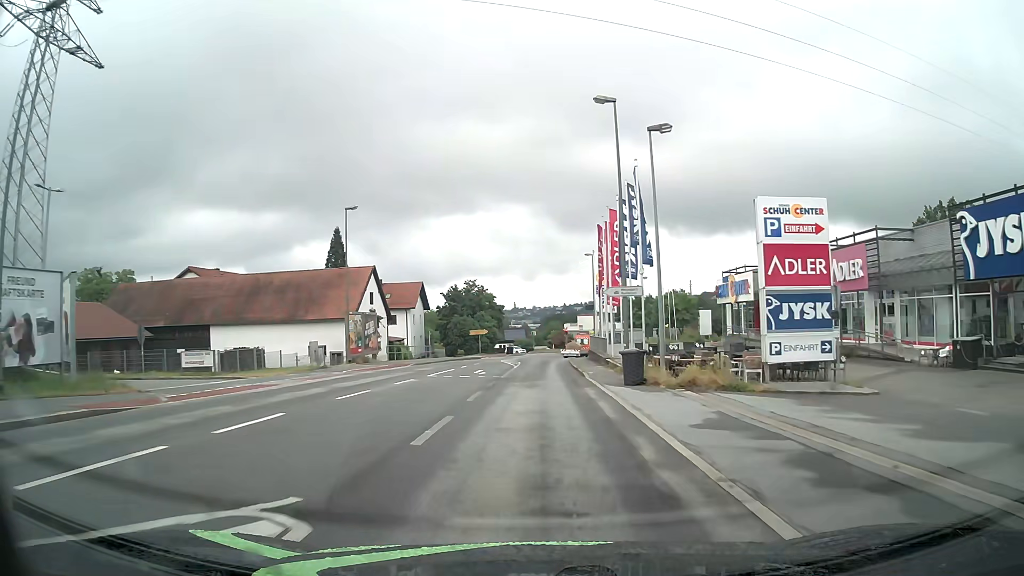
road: tertiary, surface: asphalt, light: Day
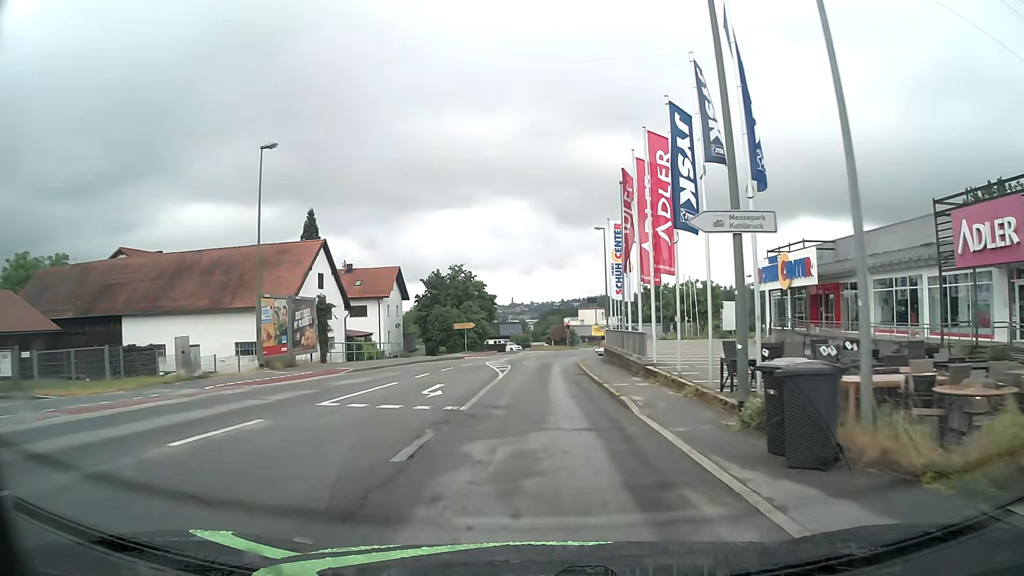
(+0.1, +13.6) m; 0°
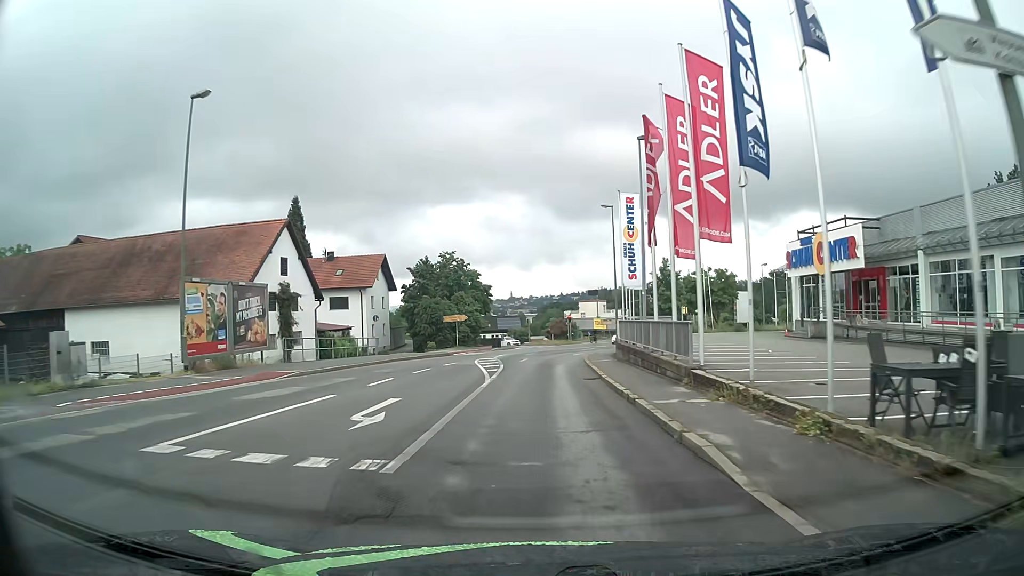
(0.0, +6.7) m; 0°
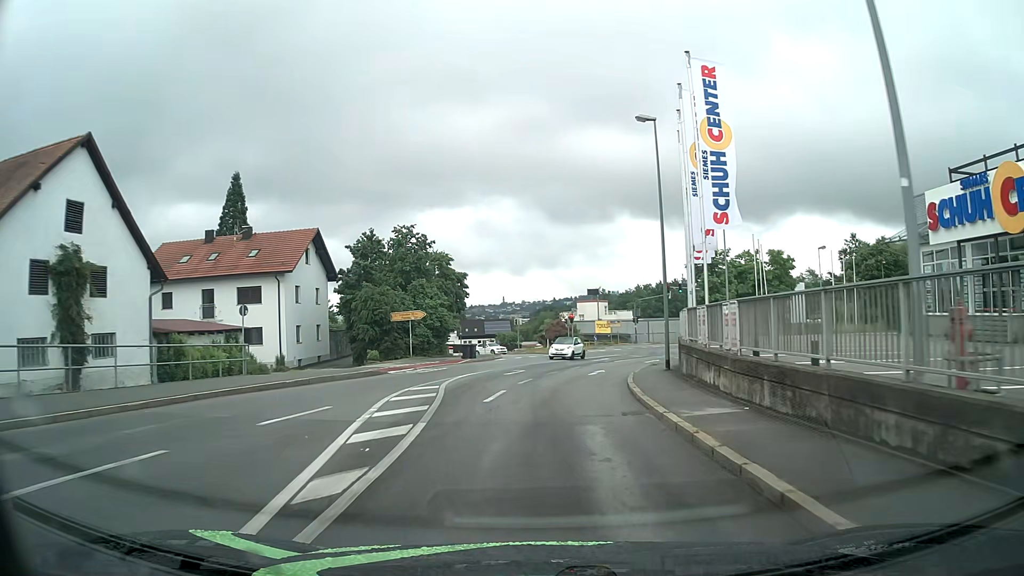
(+0.1, +19.5) m; +1°
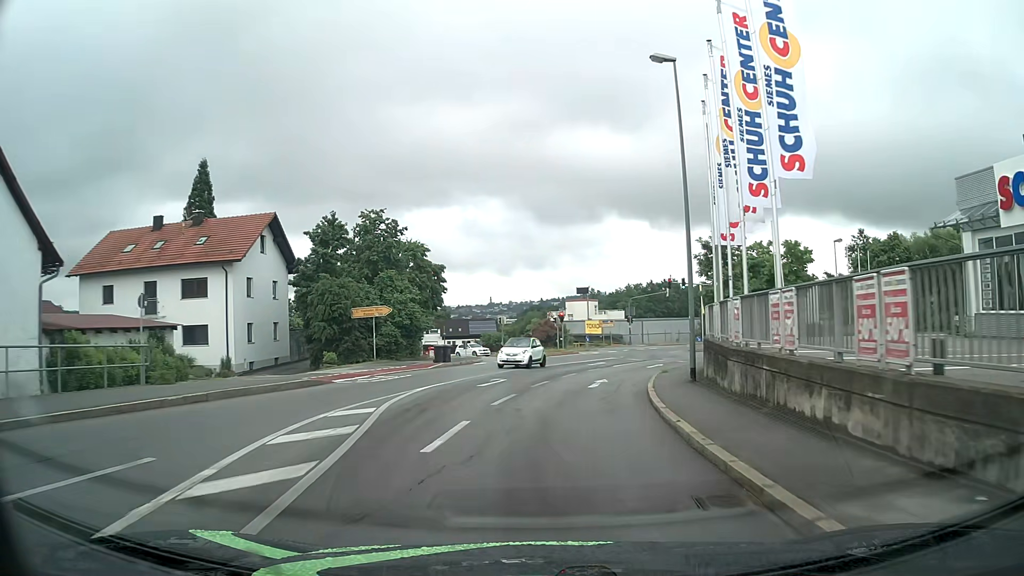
(+0.1, +6.3) m; +1°
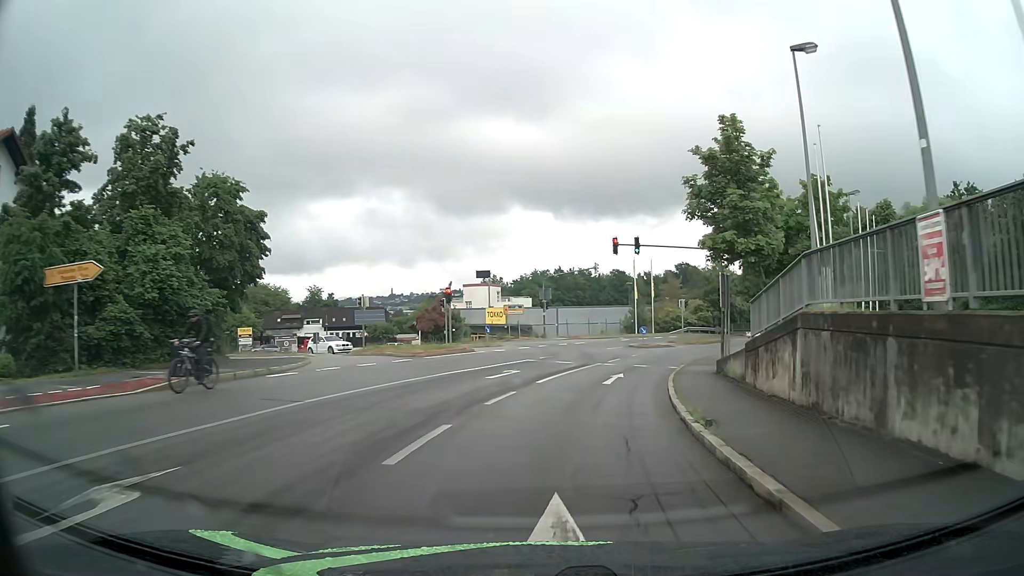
(+1.2, +19.0) m; +8°
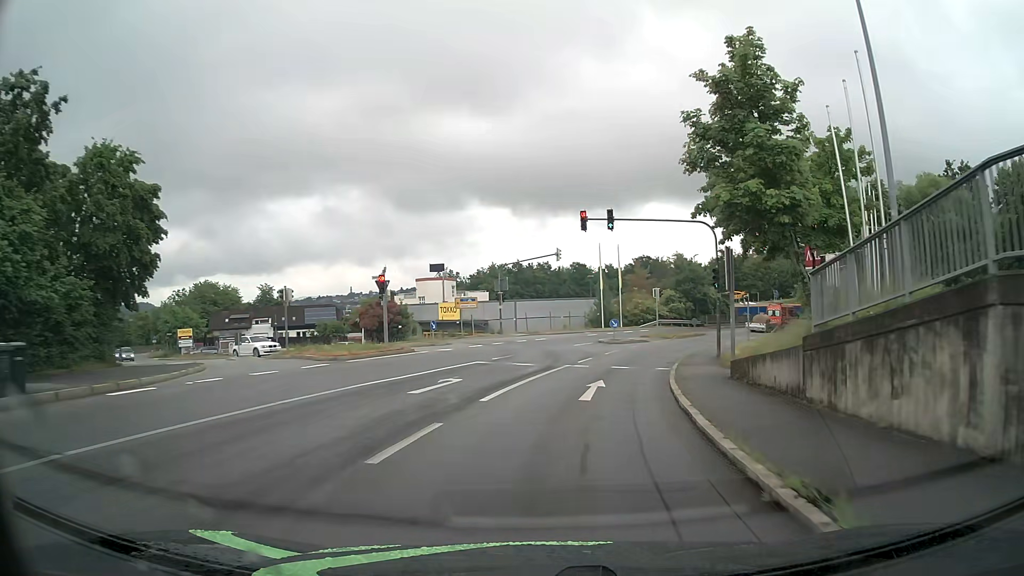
(+0.2, +6.4) m; +3°
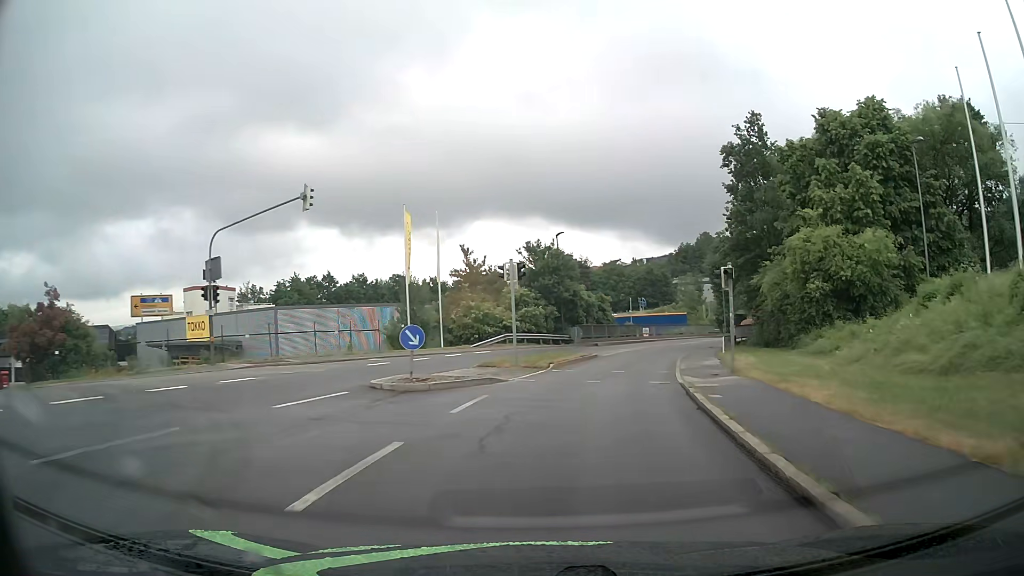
(+3.2, +26.2) m; +14°
